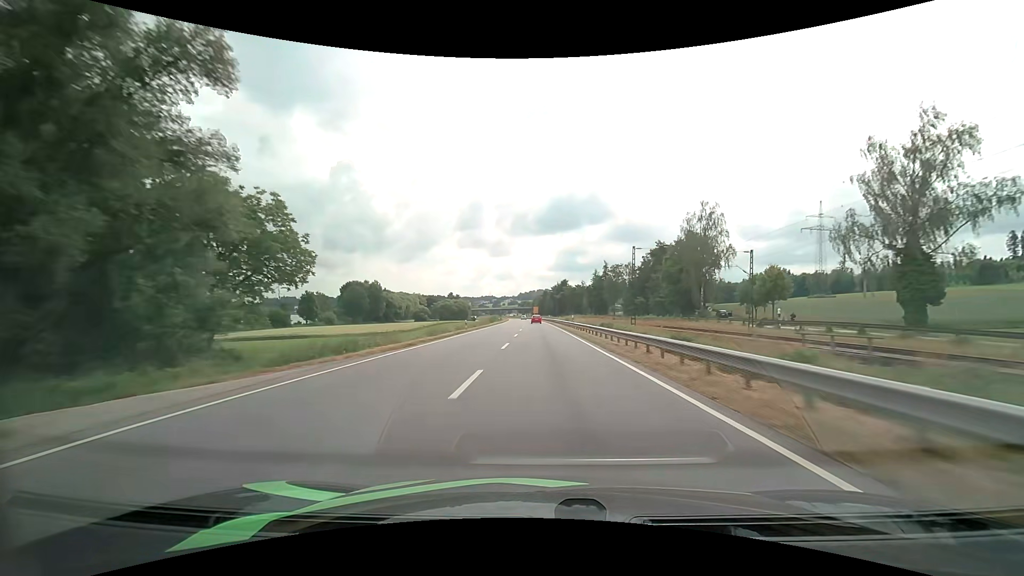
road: primary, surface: asphalt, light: Day
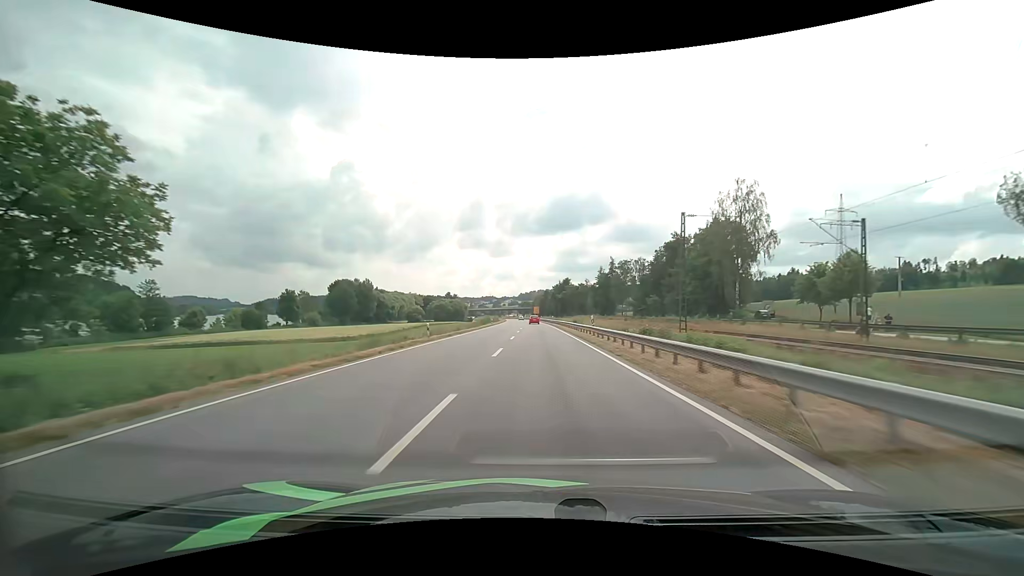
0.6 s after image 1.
(0.0, +15.8) m; 0°
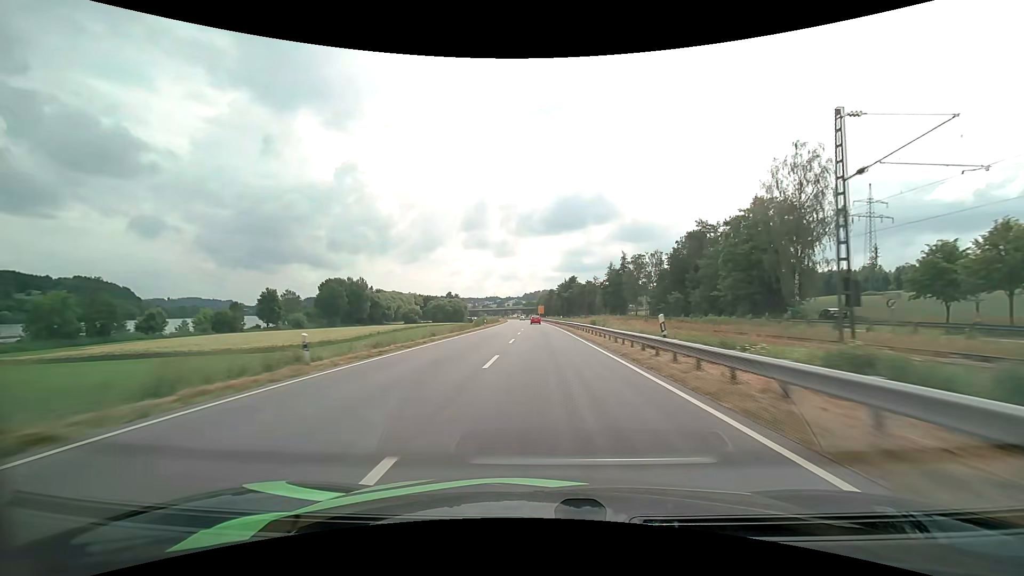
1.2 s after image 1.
(0.0, +15.9) m; 0°
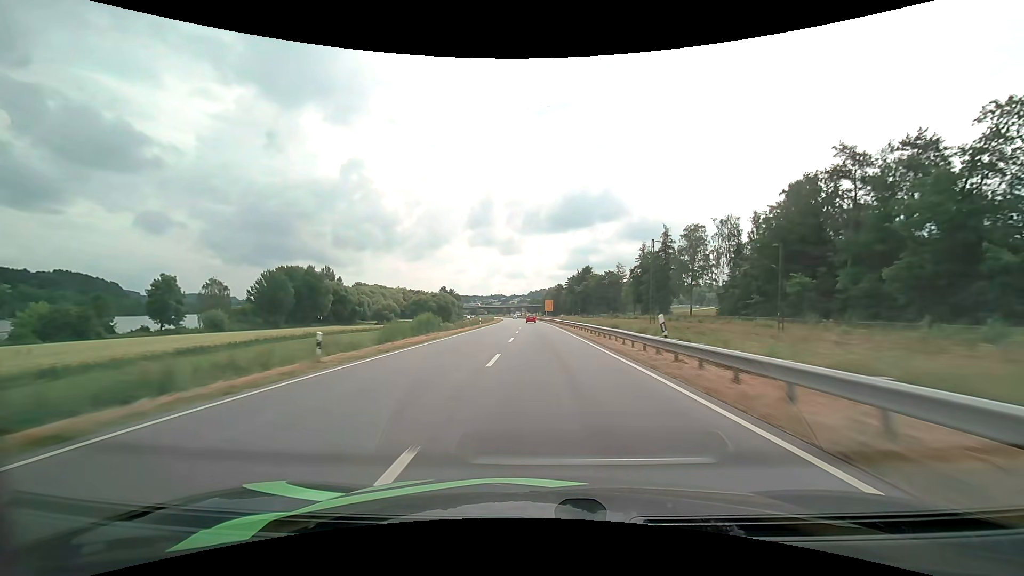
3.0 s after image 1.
(-0.5, +48.3) m; -1°
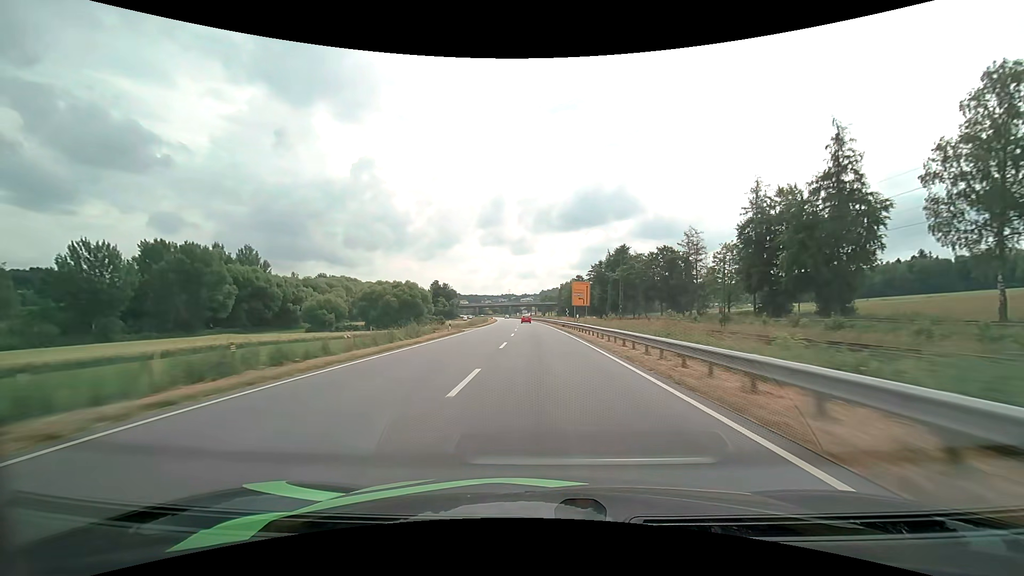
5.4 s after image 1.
(-0.7, +65.1) m; -1°
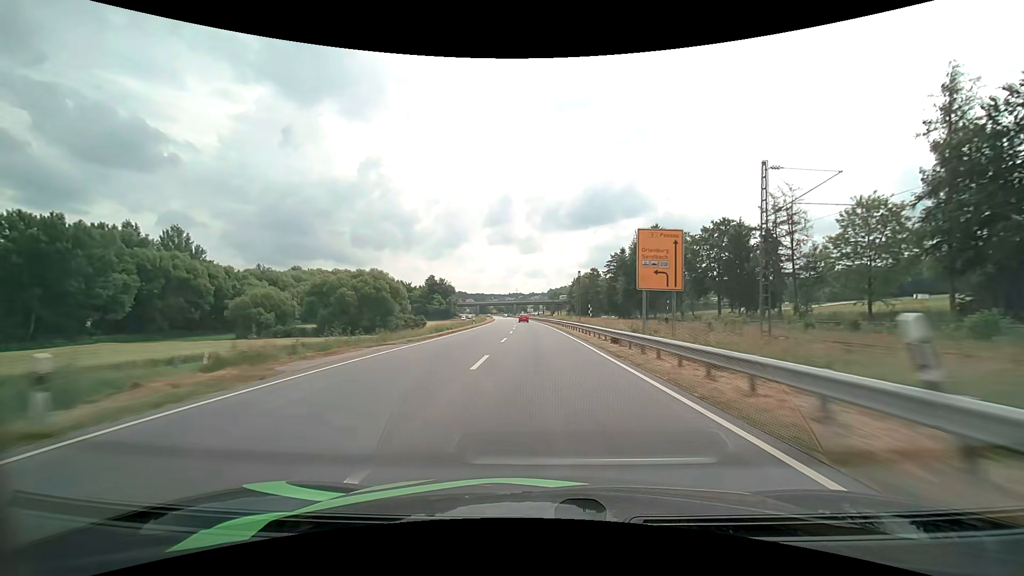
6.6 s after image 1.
(-0.2, +32.3) m; -1°
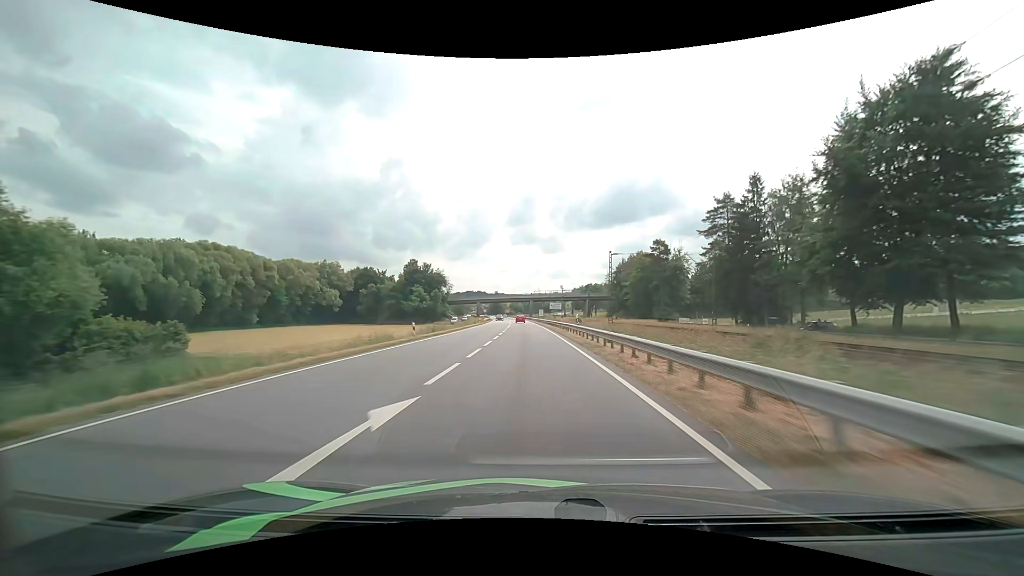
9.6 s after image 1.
(-1.6, +79.3) m; -3°
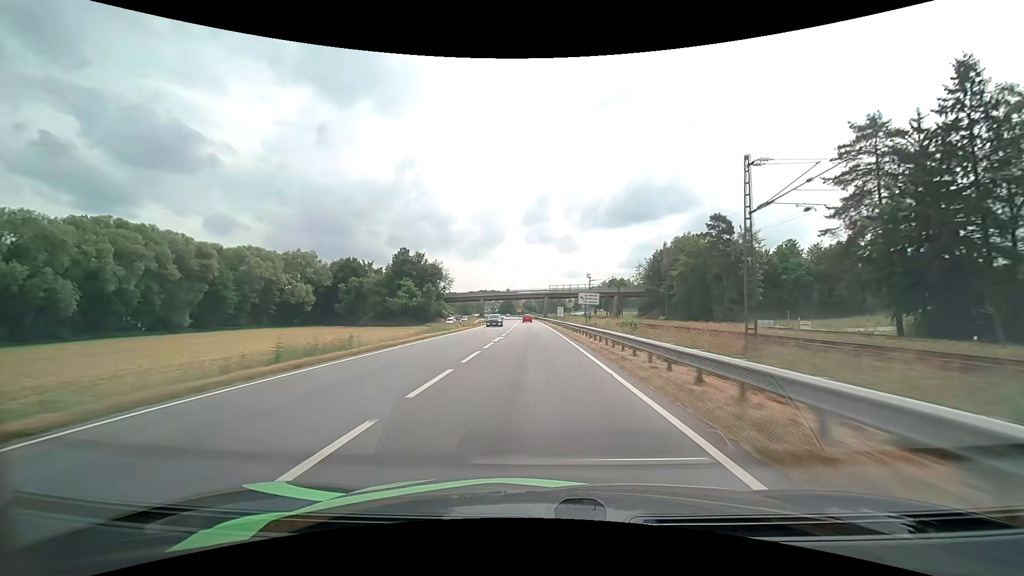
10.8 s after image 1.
(-0.4, +31.6) m; -2°
(0, +10) (0, +20) (0, +30) (-1, +40) (-1, +50) (-1, +60) (-2, +70) (-2, +80) (-2, +90) (-3, +100) m
